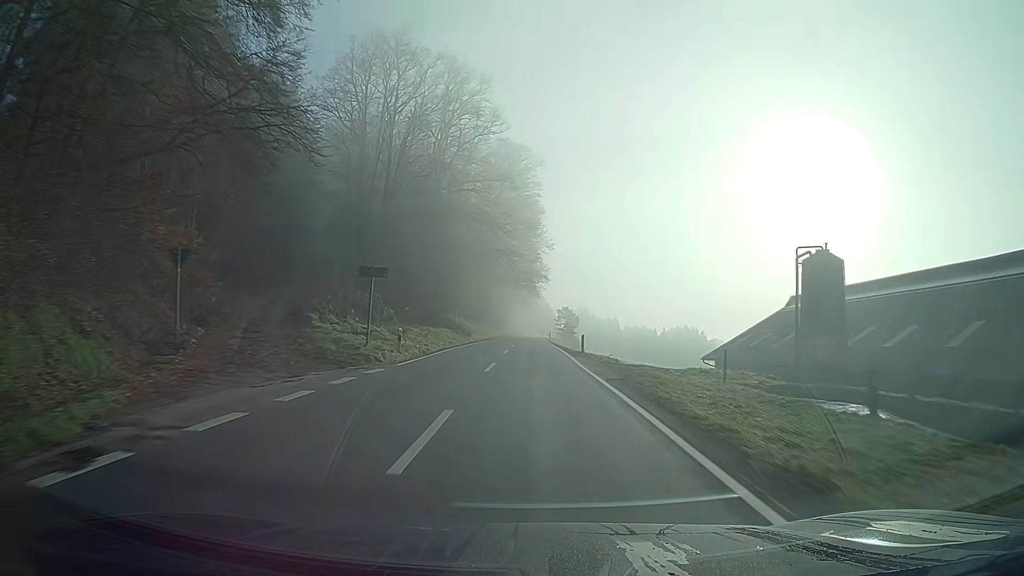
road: secondary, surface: asphalt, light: Day
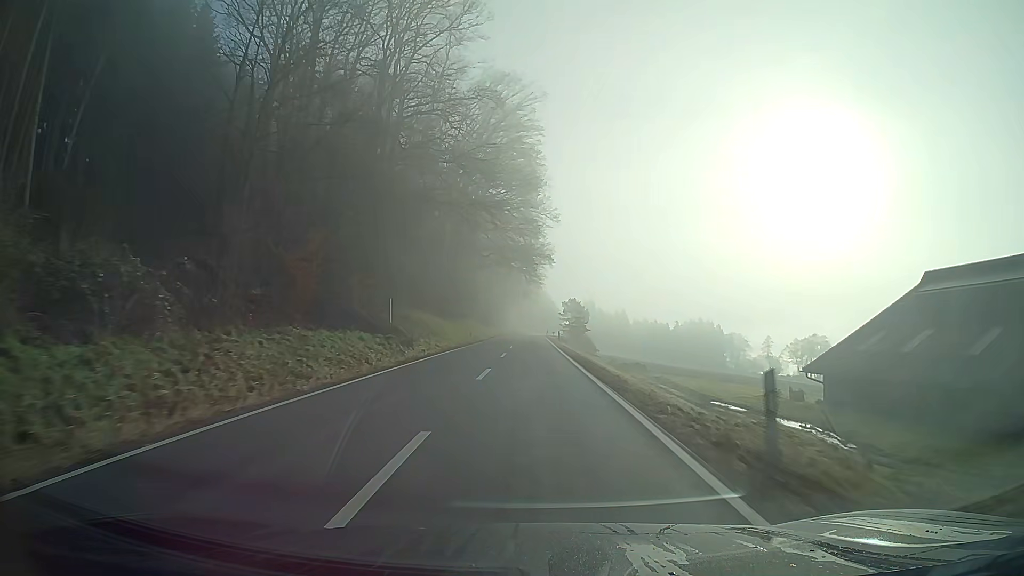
(0.0, +25.7) m; 0°
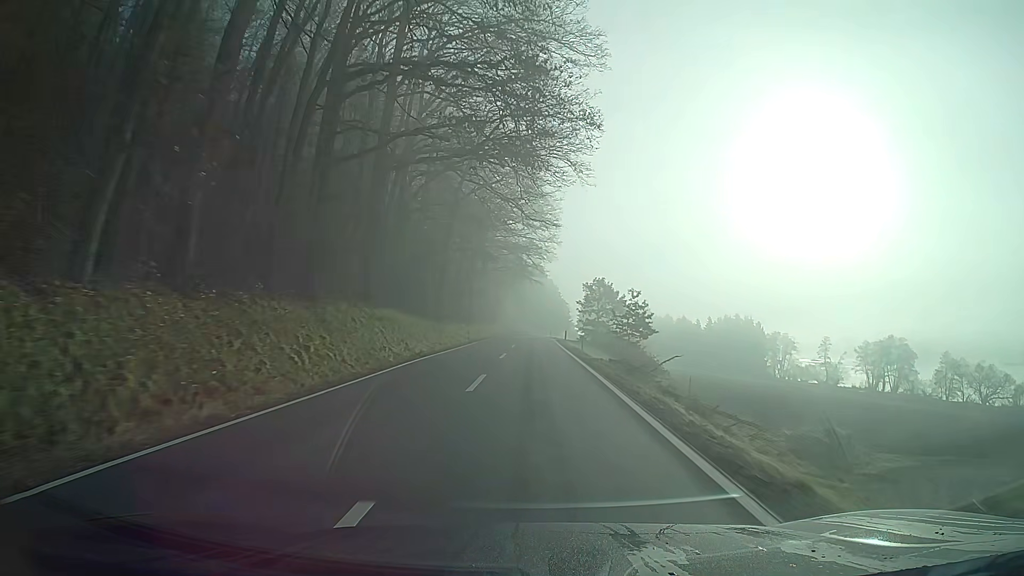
(0.0, +51.3) m; 0°
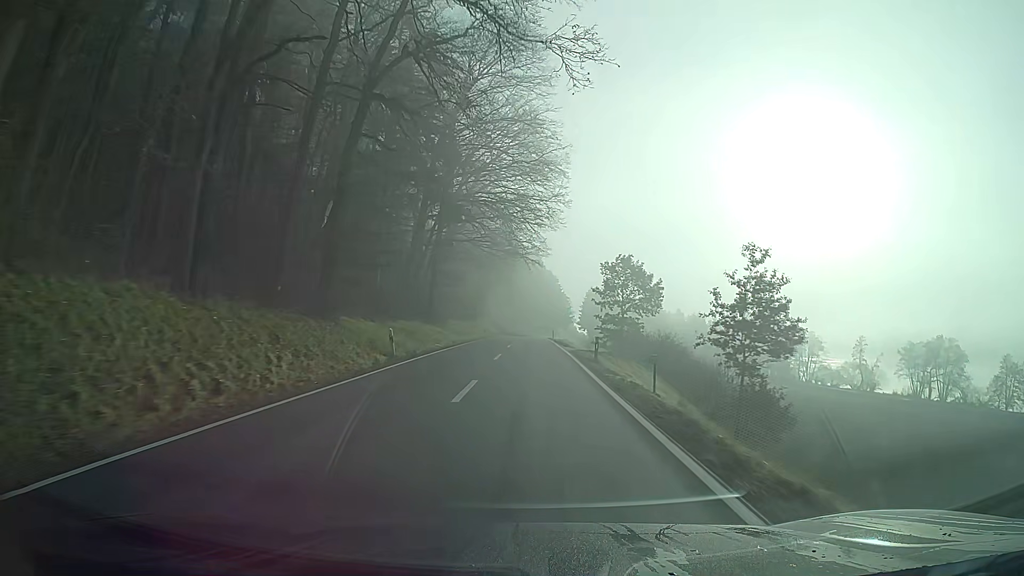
(0.0, +25.7) m; 0°
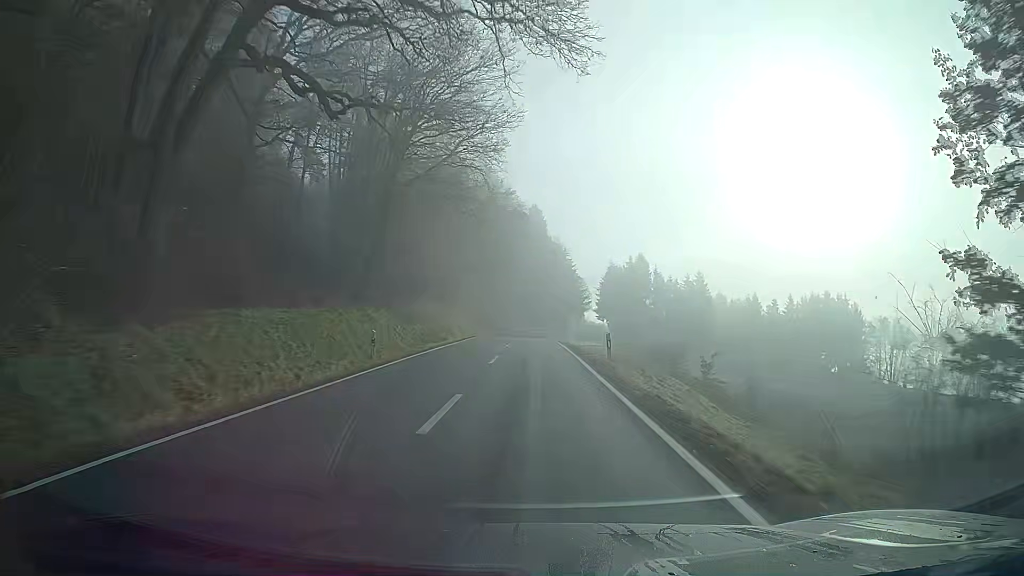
(+0.1, +51.5) m; 0°
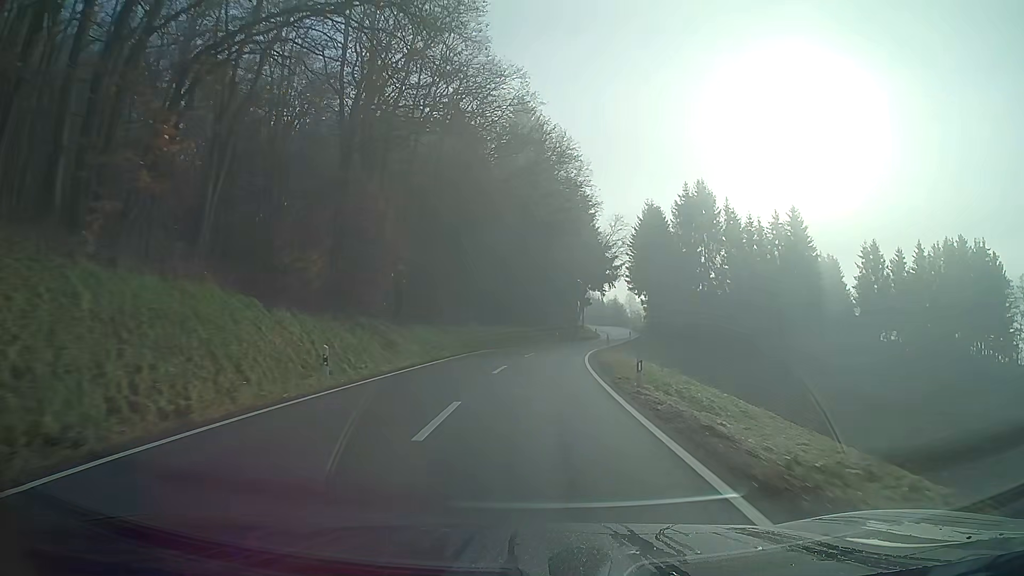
(+0.3, +59.8) m; +1°
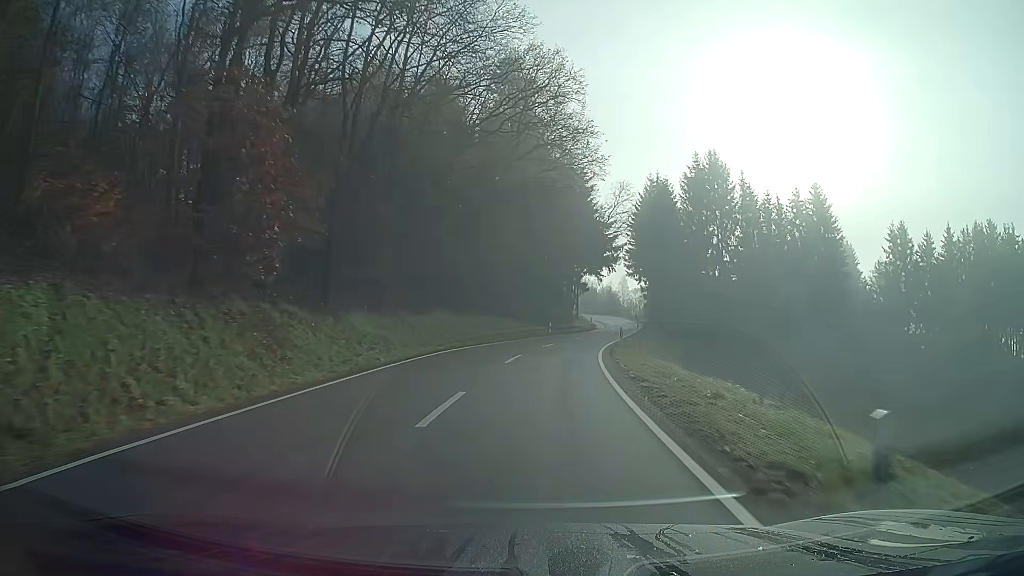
(+0.1, +11.3) m; +1°
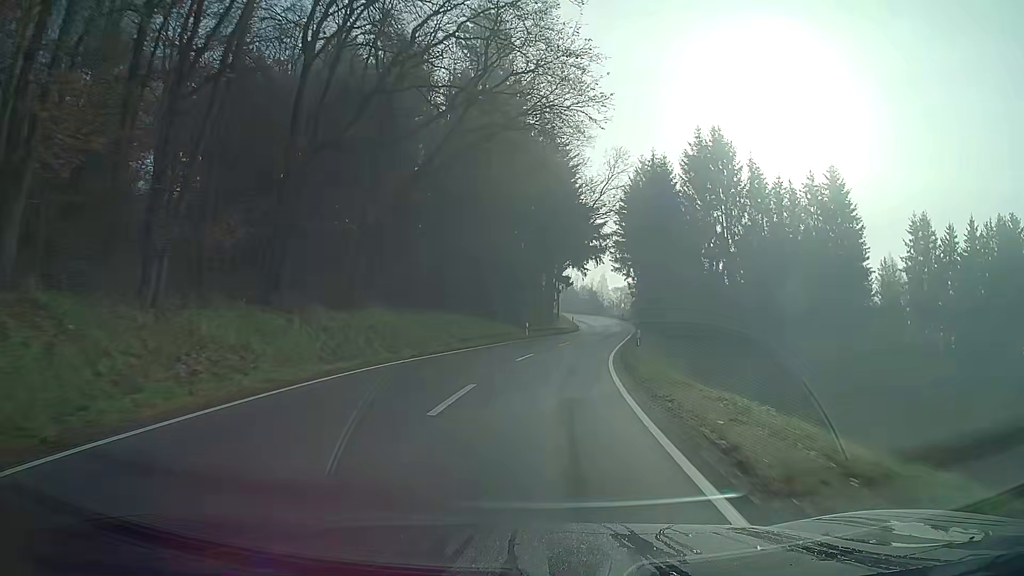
(+0.2, +11.3) m; +2°
